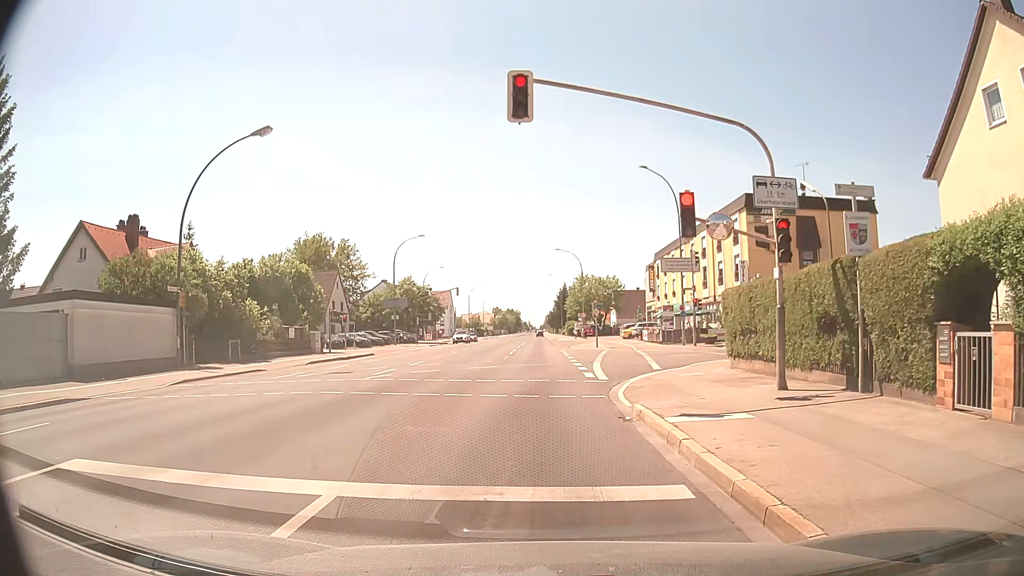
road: secondary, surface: asphalt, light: Day
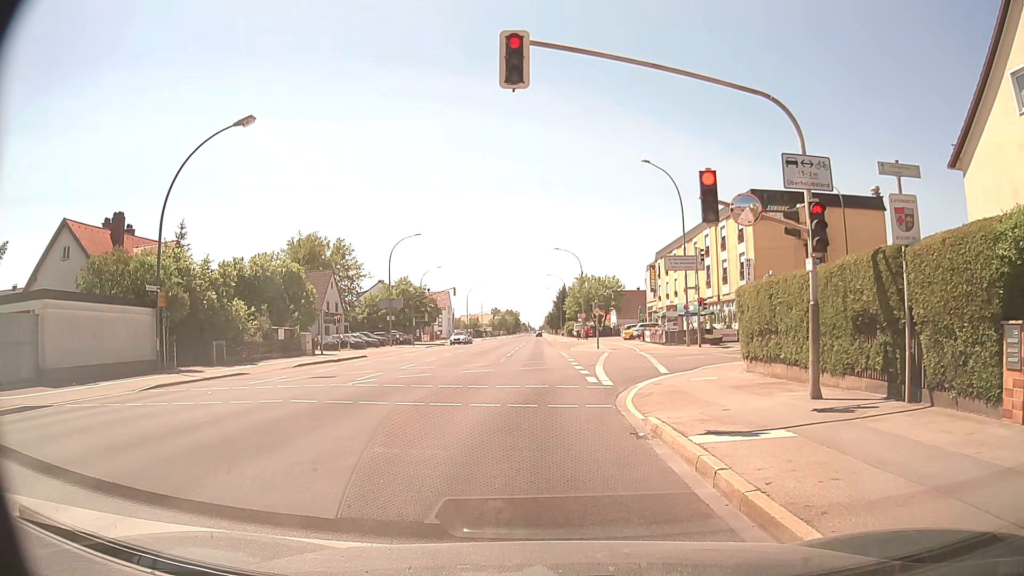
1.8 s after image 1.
(0.0, +1.6) m; +1°
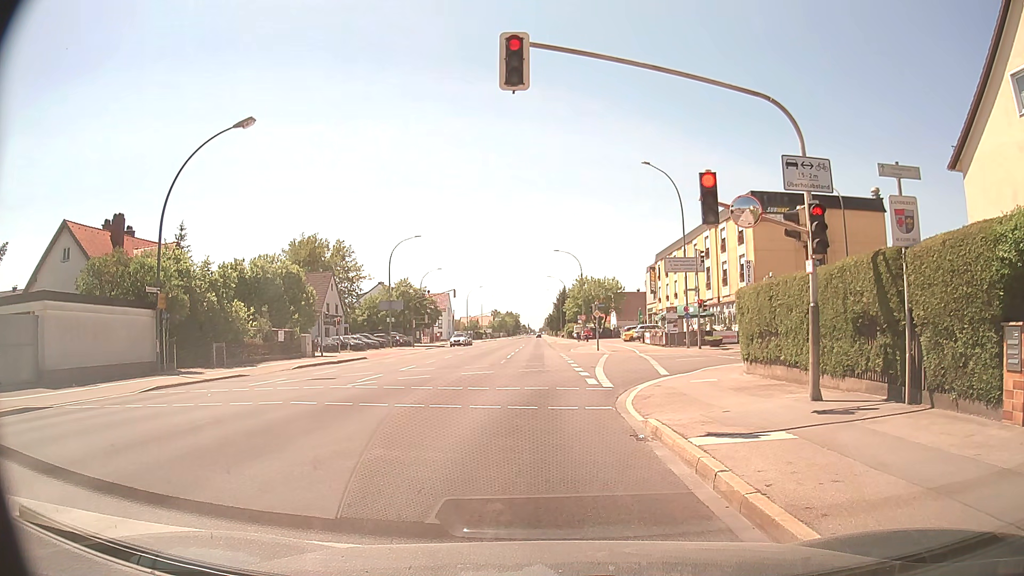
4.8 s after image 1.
(0.0, +0.1) m; 0°
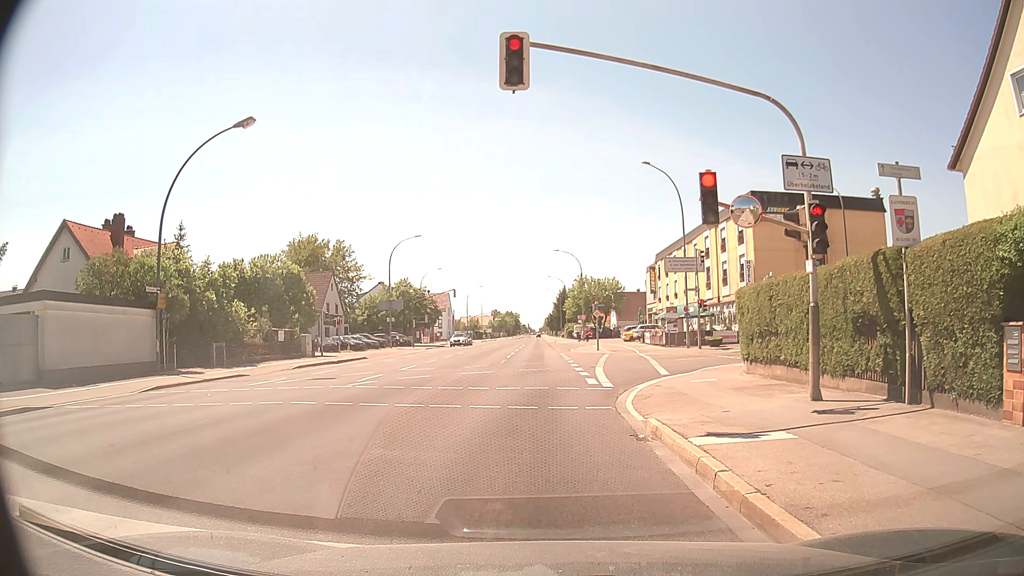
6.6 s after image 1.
(0.0, 0.0) m; 0°
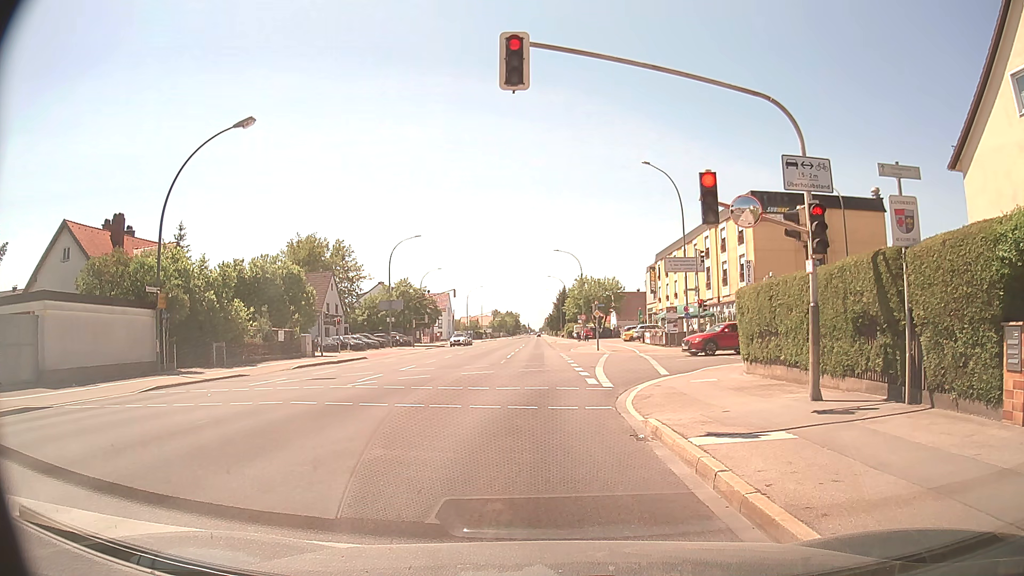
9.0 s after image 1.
(0.0, 0.0) m; 0°
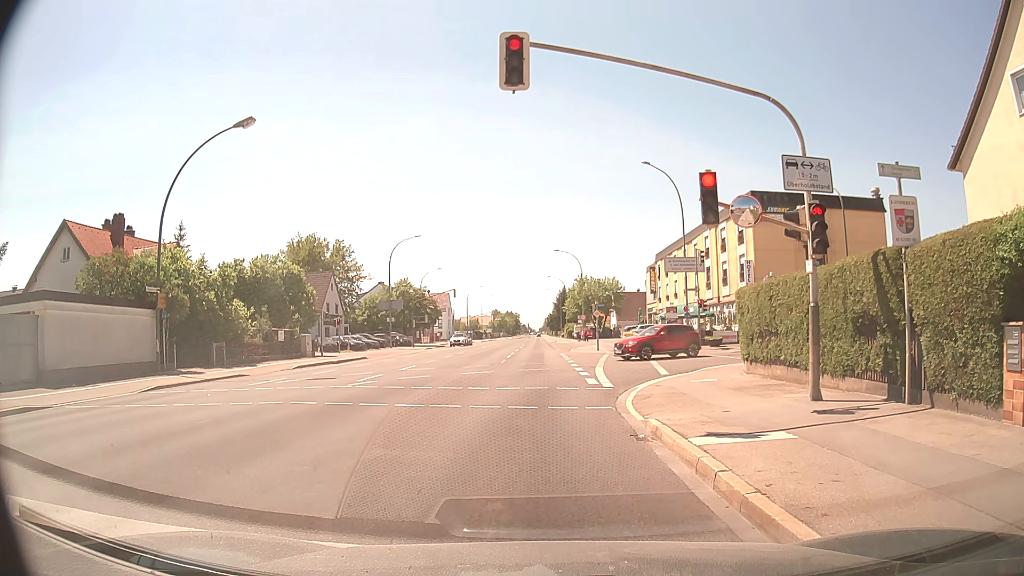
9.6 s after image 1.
(0.0, 0.0) m; 0°
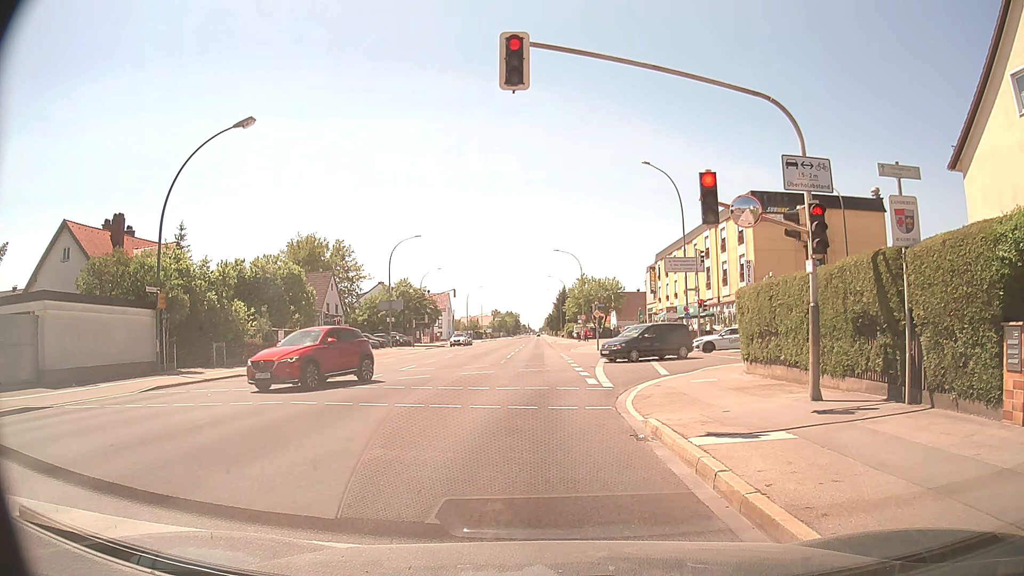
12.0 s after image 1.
(0.0, 0.0) m; 0°
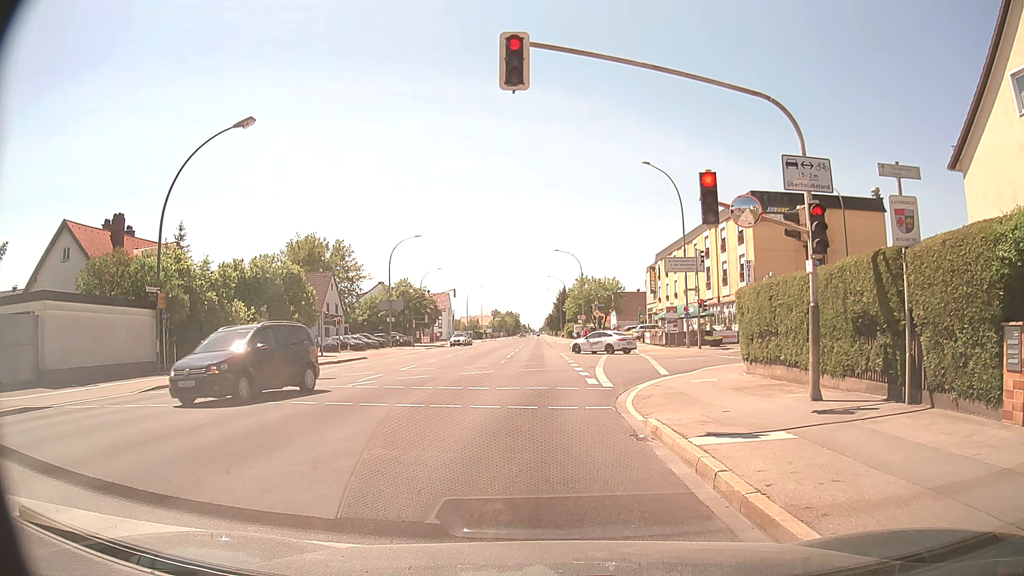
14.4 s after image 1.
(0.0, 0.0) m; 0°
(-1, +10) (0, +20) (+5, +28) (+14, +32) (+24, +35) (+34, +37) (+43, +39) (+53, +41) (+63, +44) (+72, +46) m
